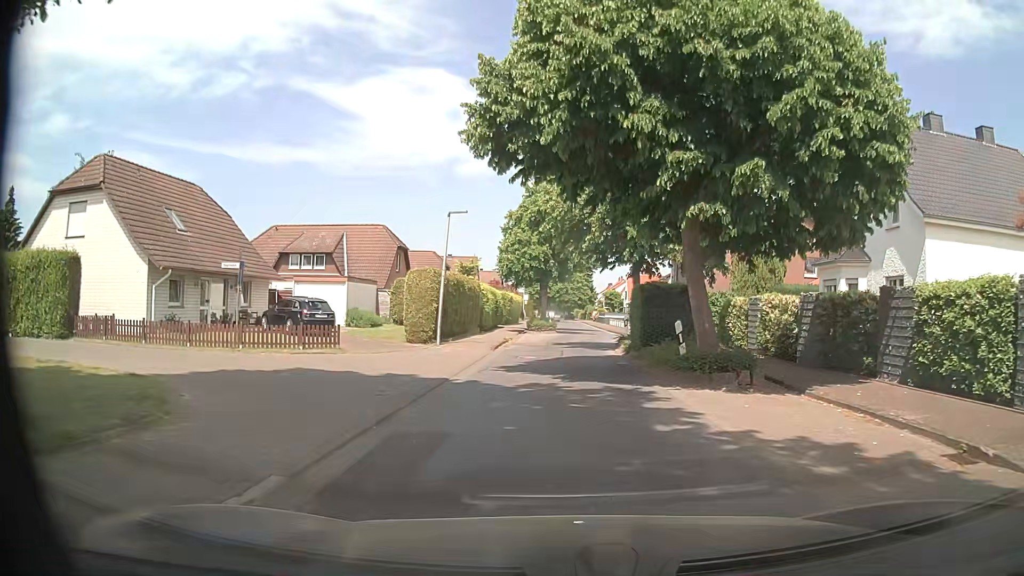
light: Day
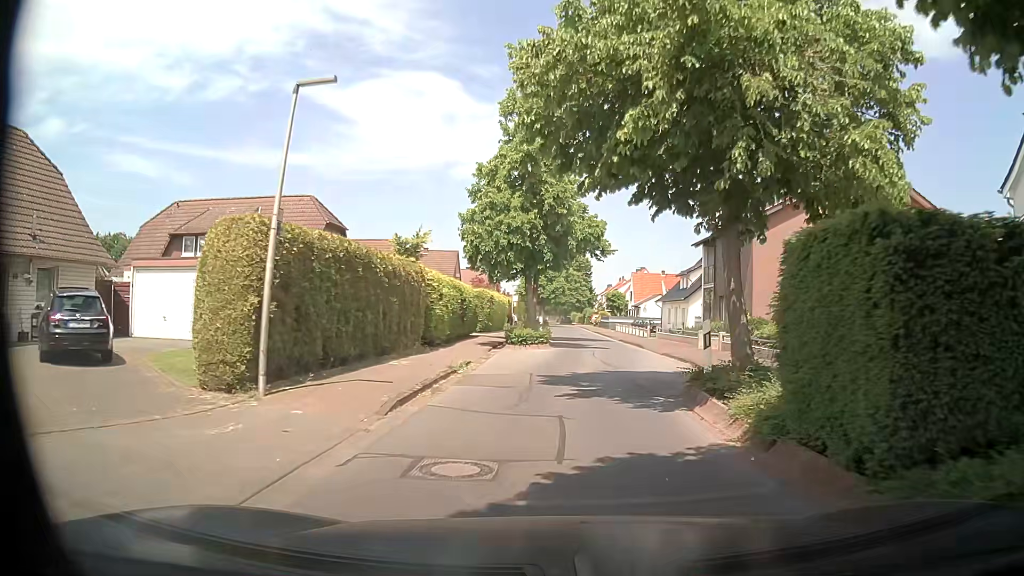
(0.0, +14.4) m; -1°
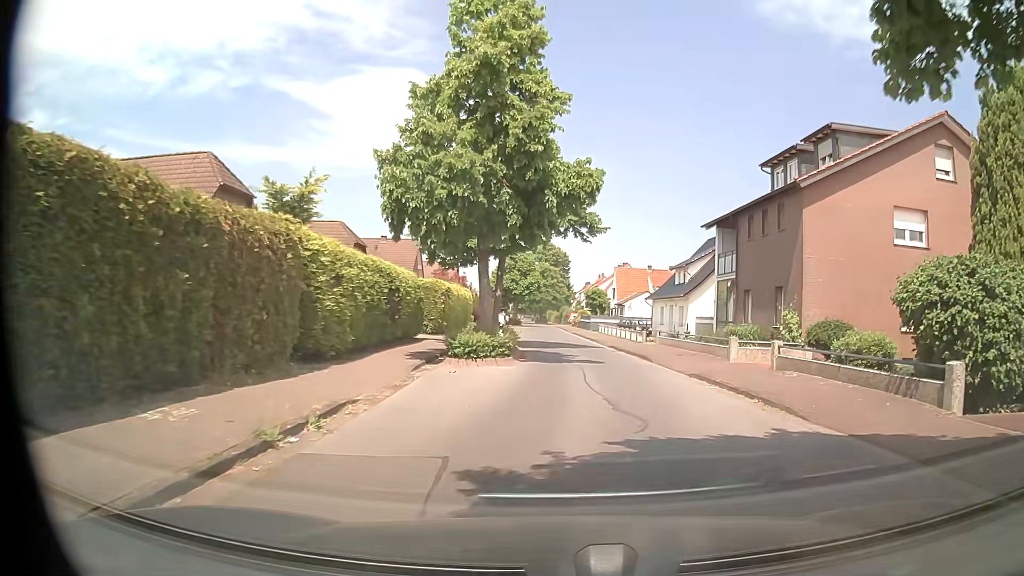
(+0.3, +9.6) m; +4°
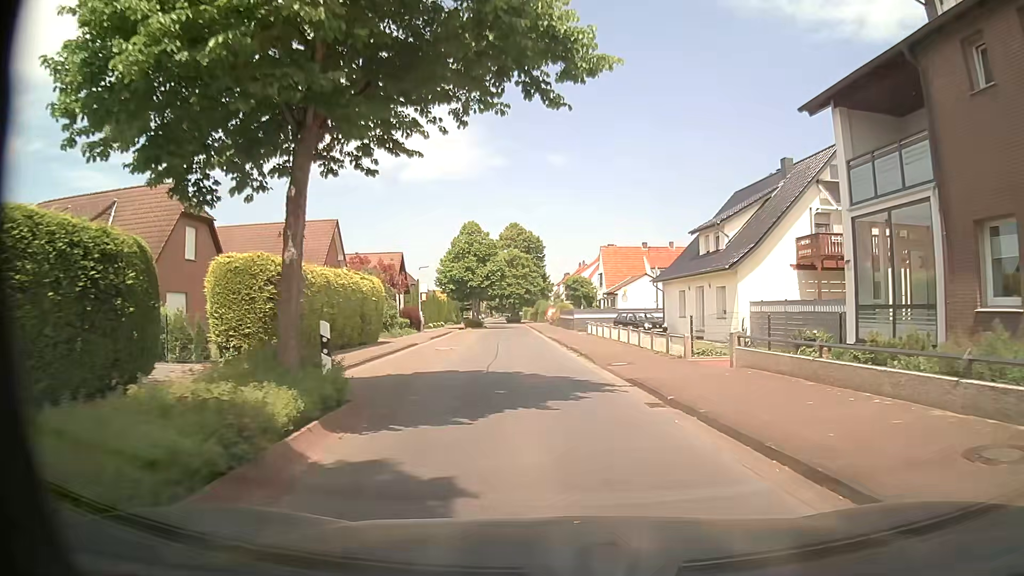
(+0.5, +19.2) m; +1°
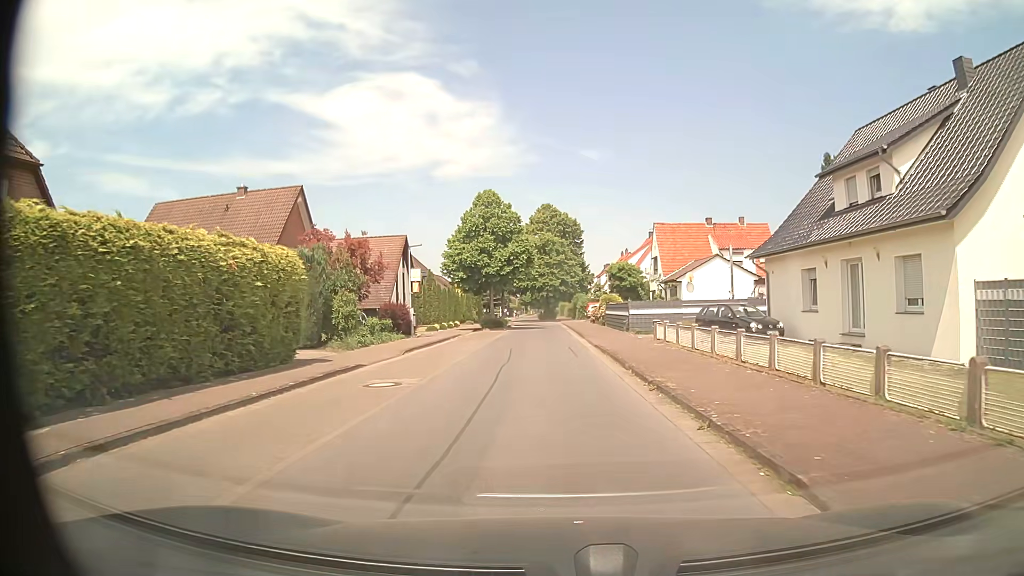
(-0.5, +14.4) m; -4°
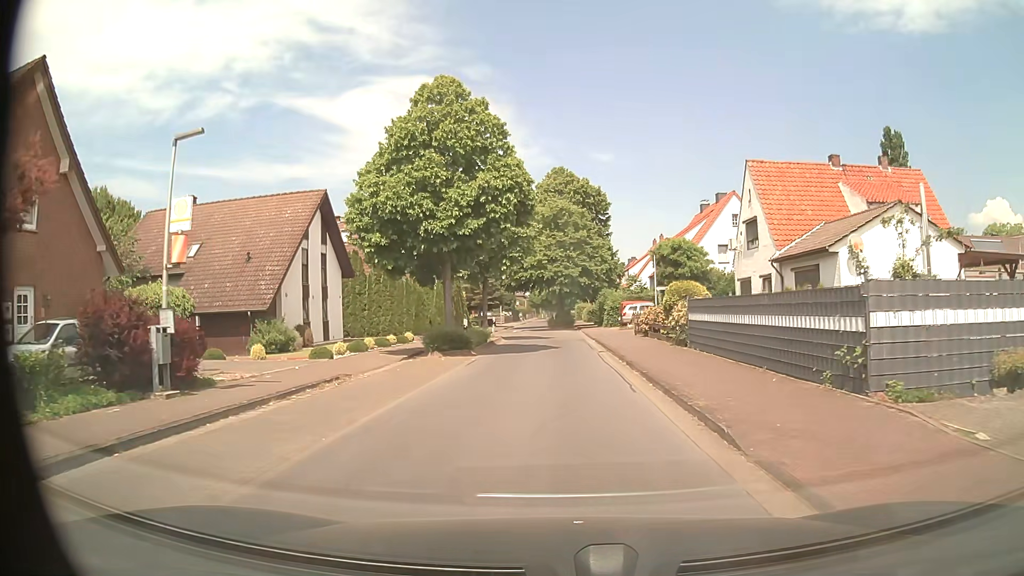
(-0.1, +24.1) m; -1°
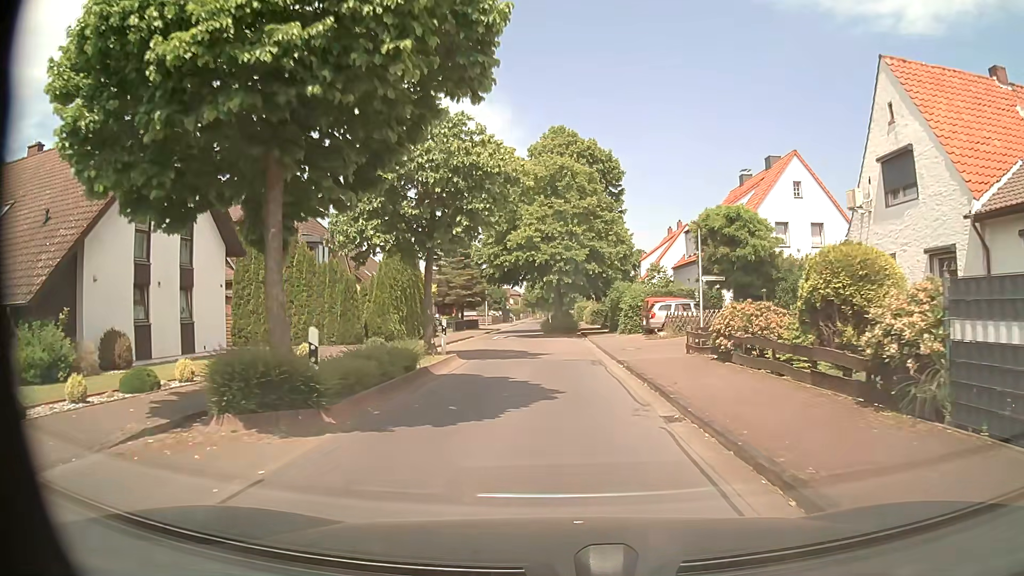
(0.0, +14.4) m; 0°
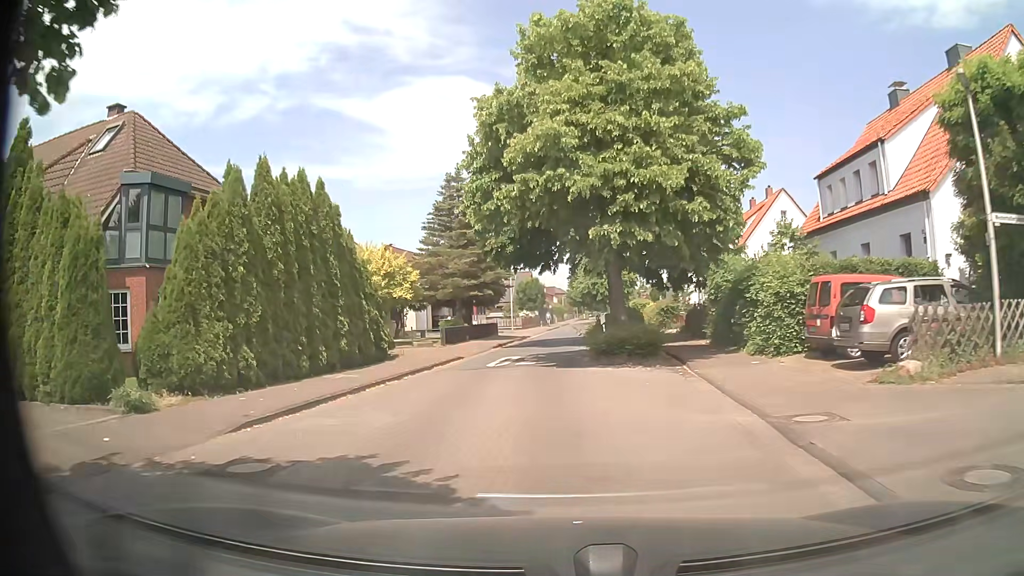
(-0.2, +19.1) m; -3°
(-1, +10) (-1, +20) (-1, +30) (-1, +40) (0, +50) (0, +60) (0, +70) (+1, +80) (+2, +90) (+3, +100) m
